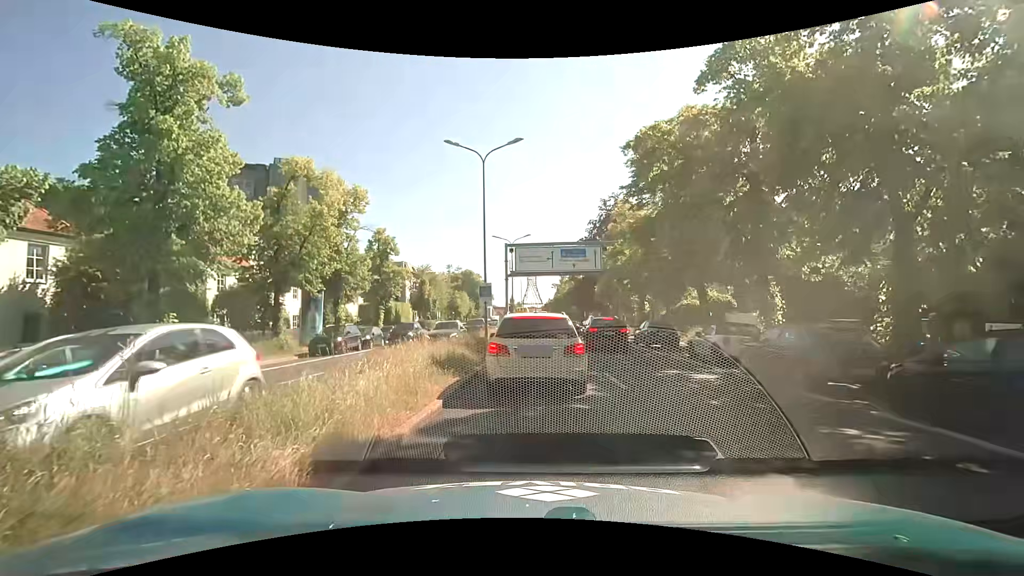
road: primary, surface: asphalt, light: Day
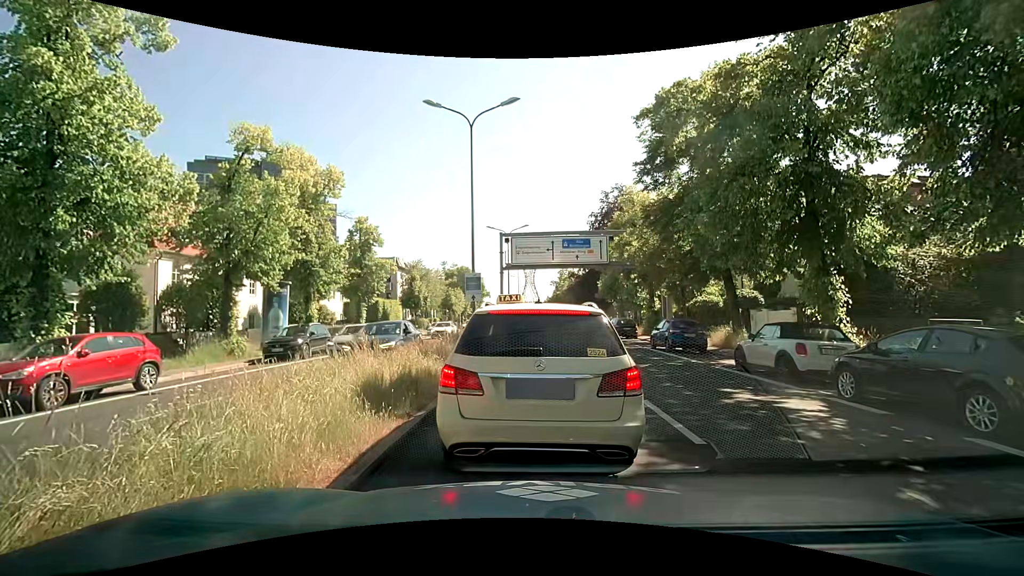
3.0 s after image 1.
(-0.1, +4.3) m; -2°
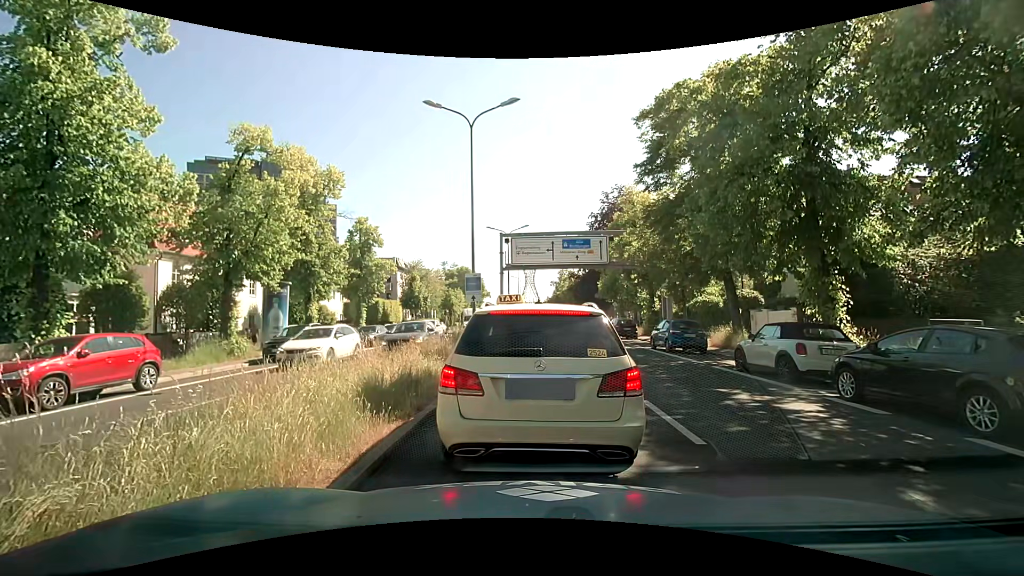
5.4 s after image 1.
(0.0, +0.1) m; 0°
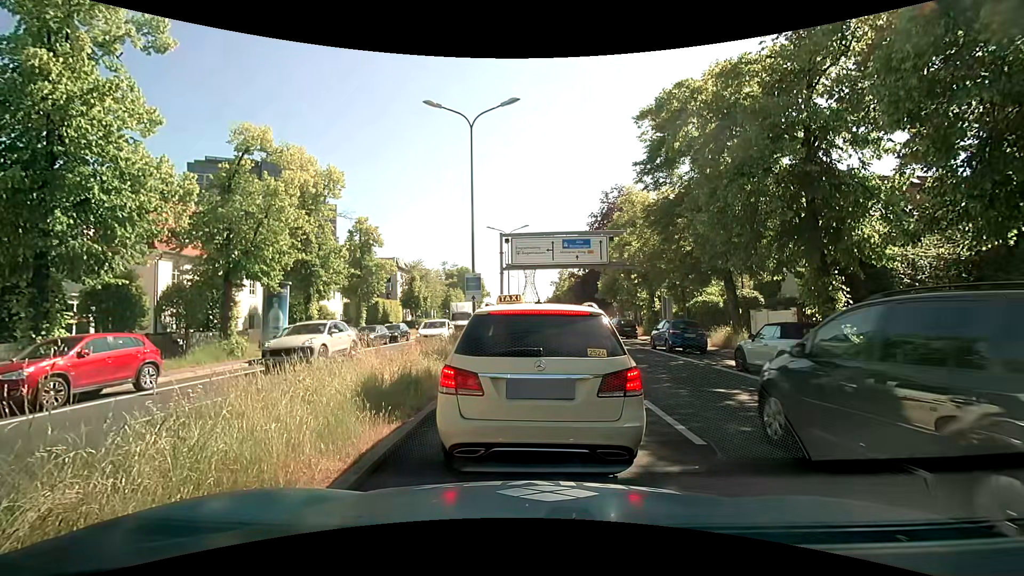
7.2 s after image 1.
(0.0, 0.0) m; 0°
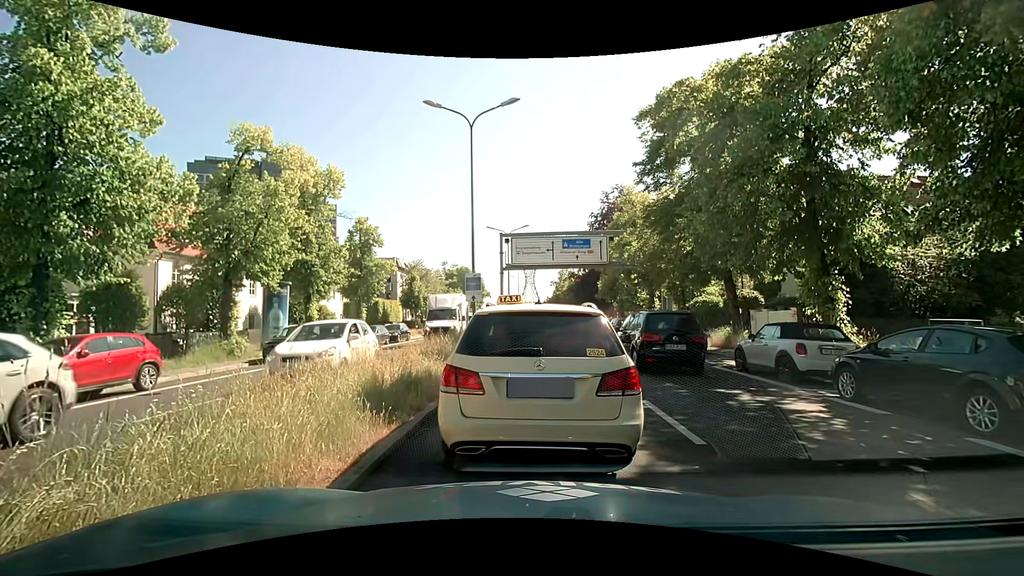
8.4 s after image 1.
(0.0, 0.0) m; 0°
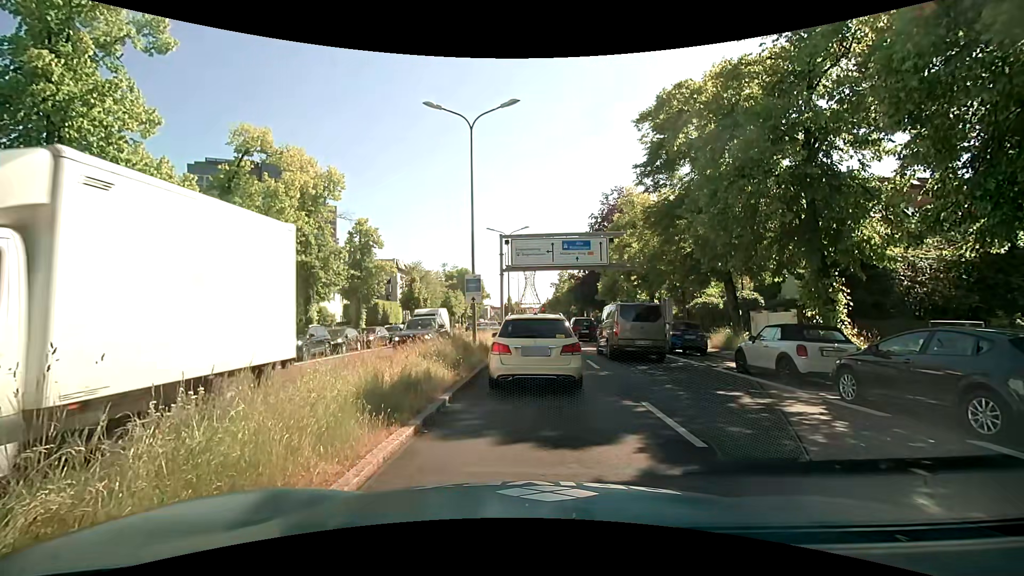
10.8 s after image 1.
(0.0, 0.0) m; 0°
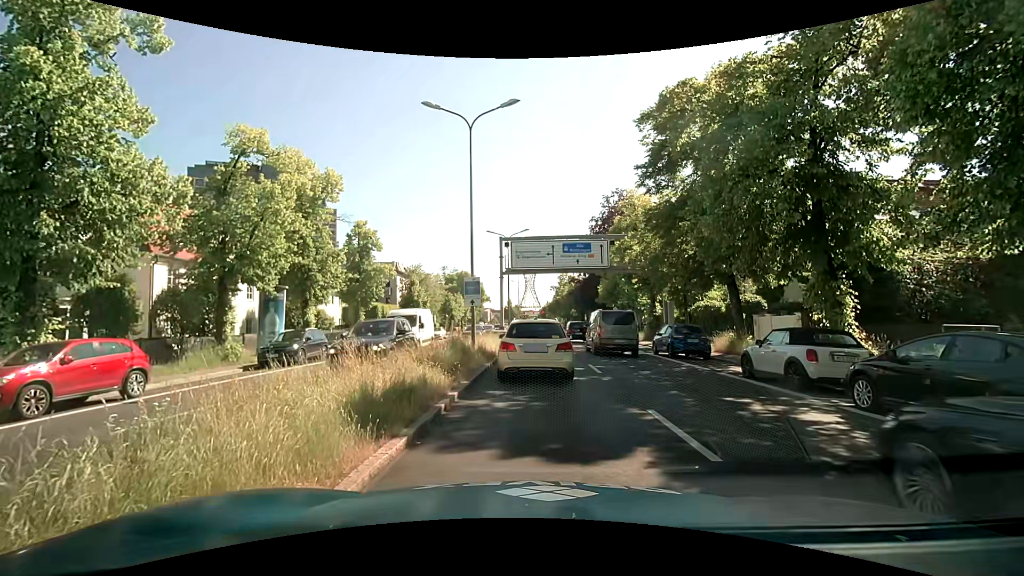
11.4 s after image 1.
(0.0, +0.4) m; 0°
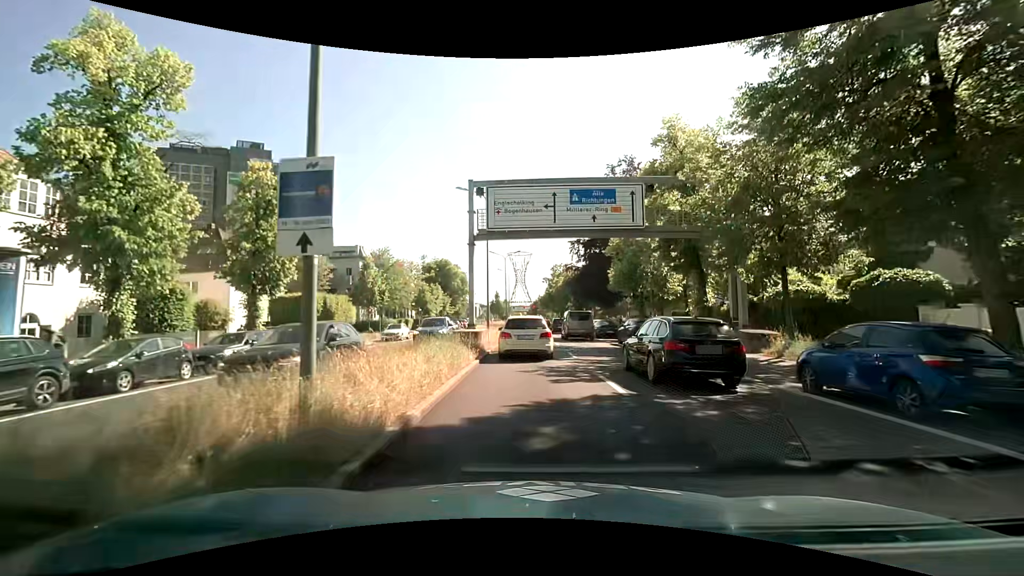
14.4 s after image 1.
(+0.3, +14.8) m; +3°
